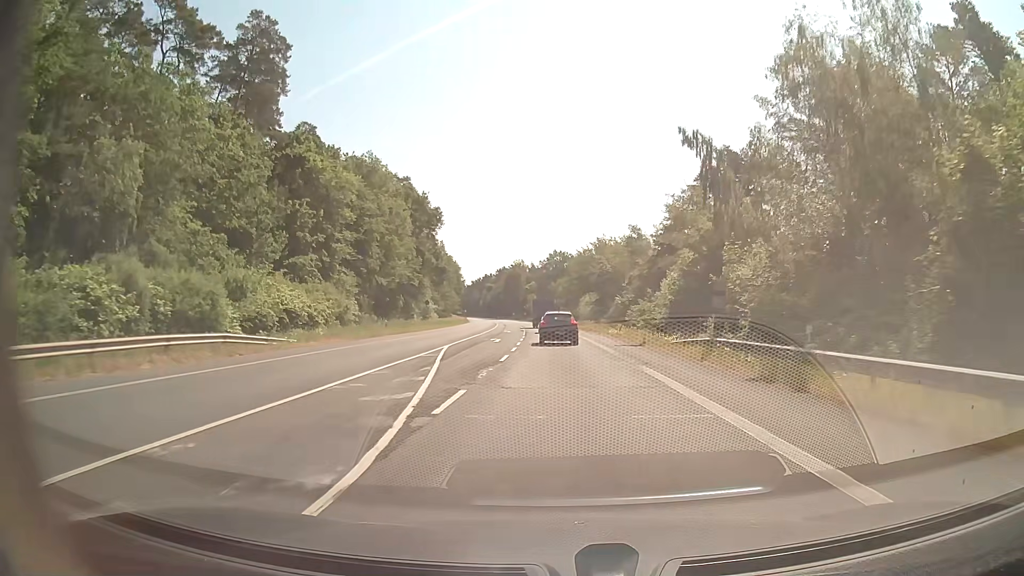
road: secondary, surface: asphalt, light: Day
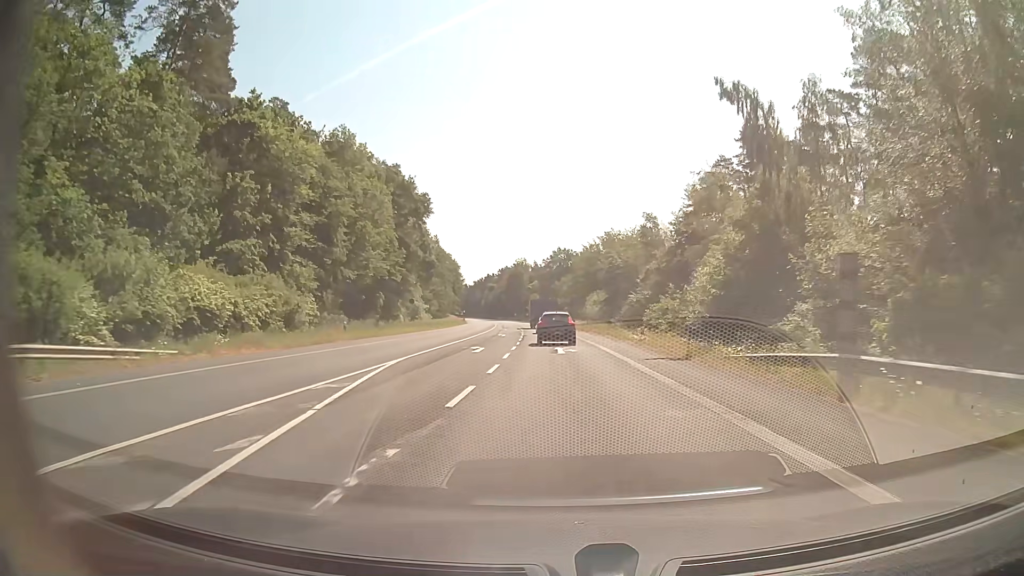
(0.0, +10.6) m; 0°
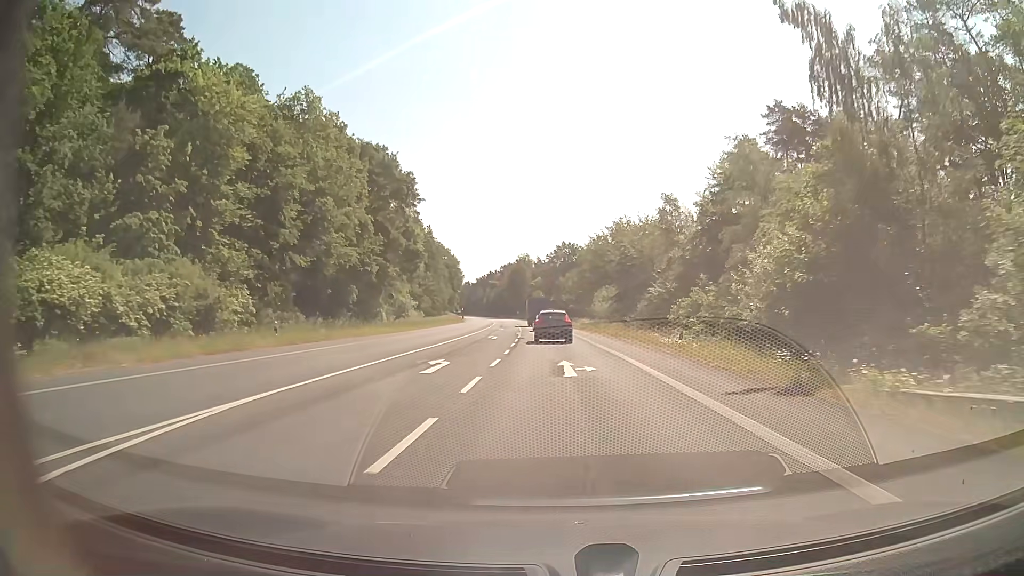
(0.0, +10.6) m; 0°
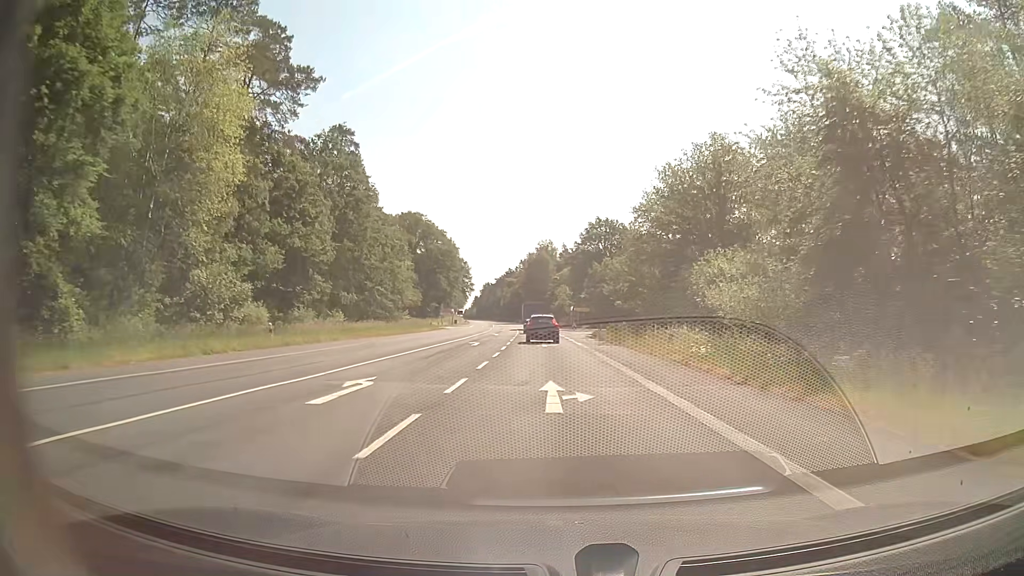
(-0.7, +53.9) m; -2°
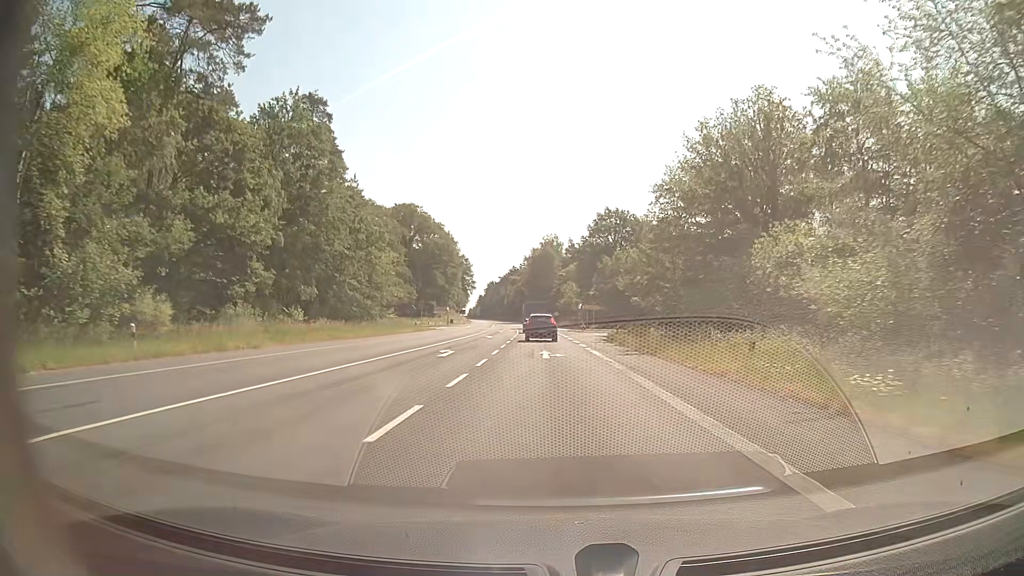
(-0.1, +11.3) m; -1°
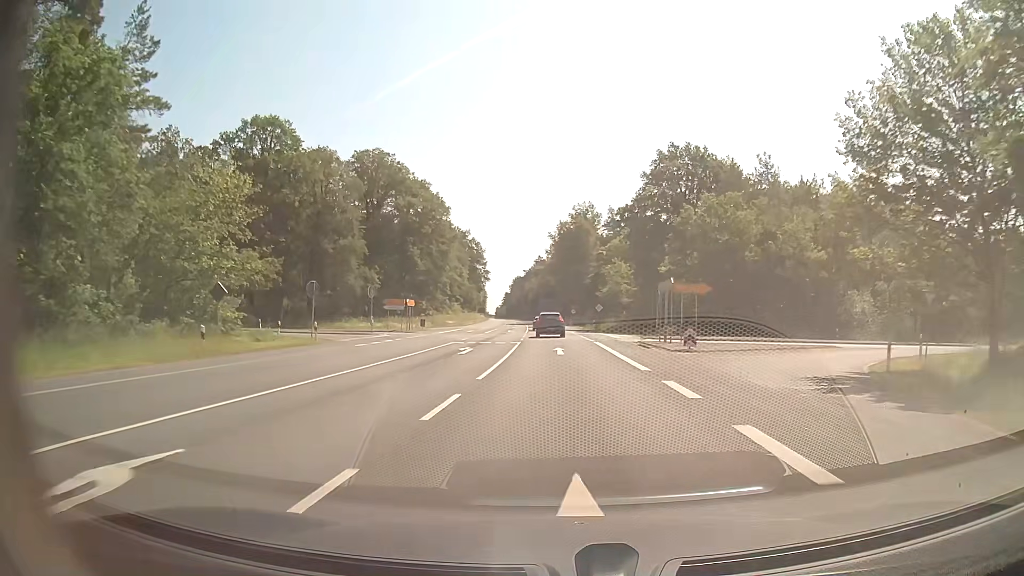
(-1.1, +46.3) m; -2°
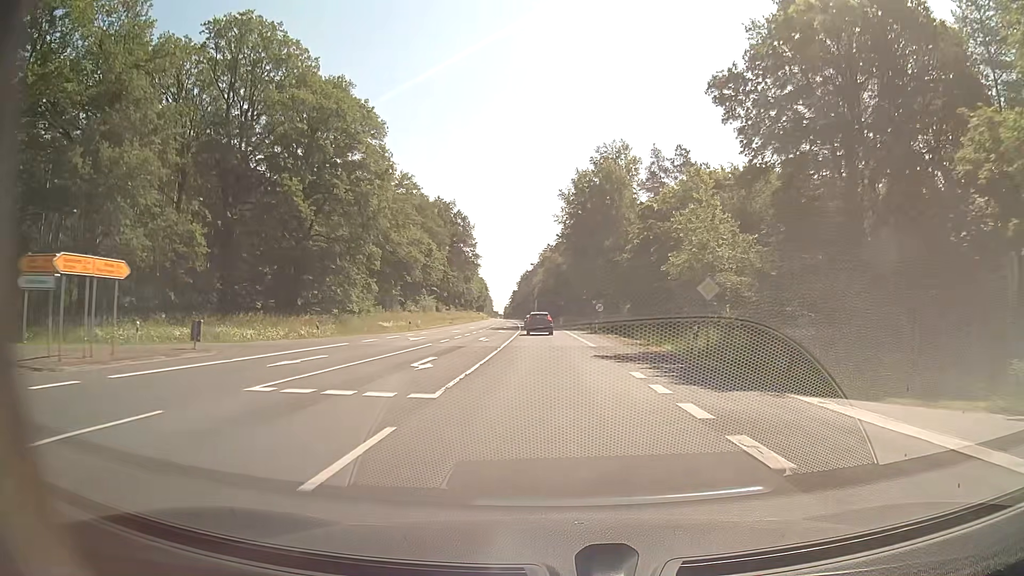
(-0.5, +46.0) m; -1°
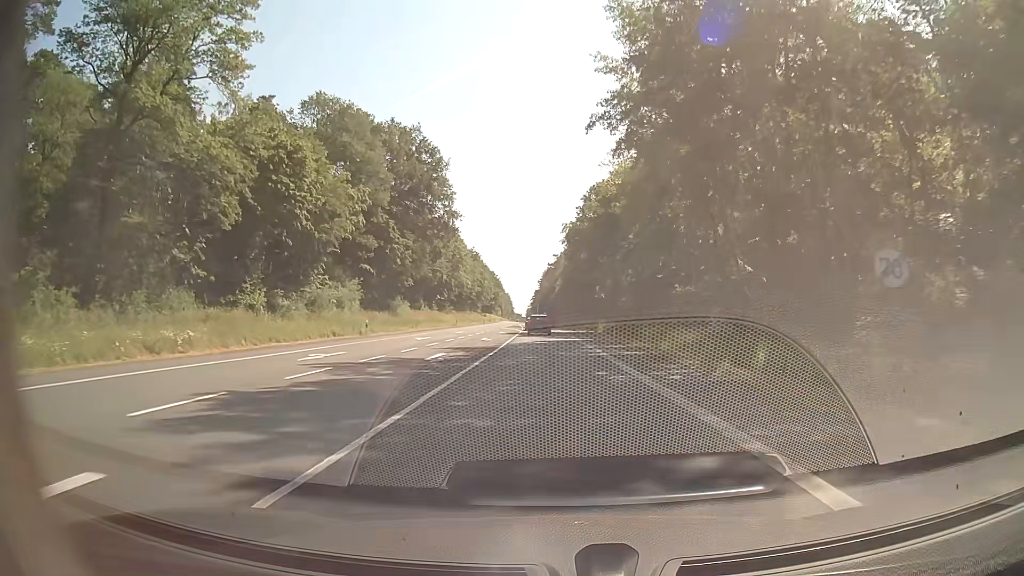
(-1.0, +57.3) m; -2°
(0, +10) (0, +20) (0, +30) (-1, +40) (-1, +50) (-1, +60) (-2, +70) (-2, +80) (-3, +90) (-3, +100) m
